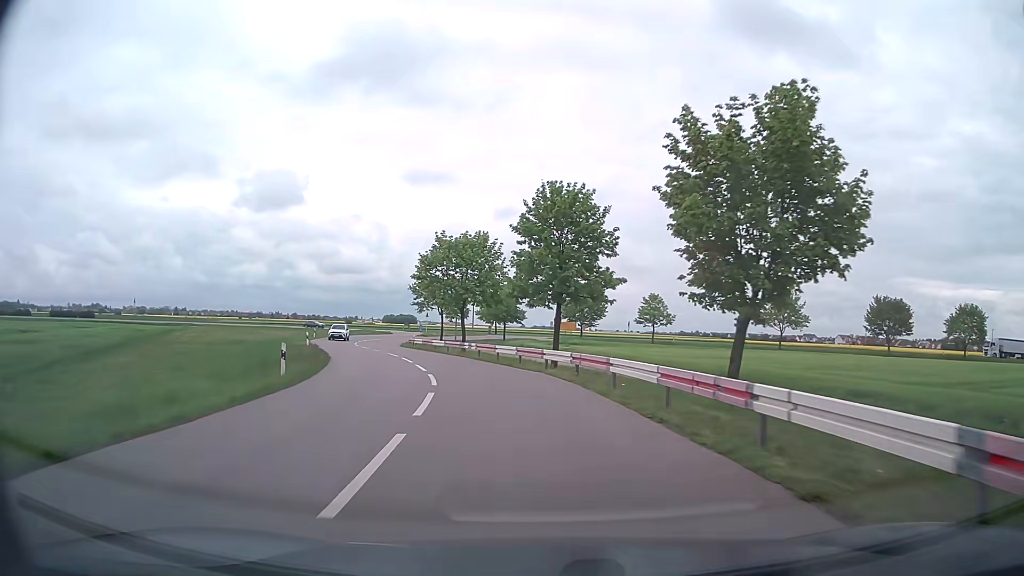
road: tertiary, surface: asphalt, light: Day
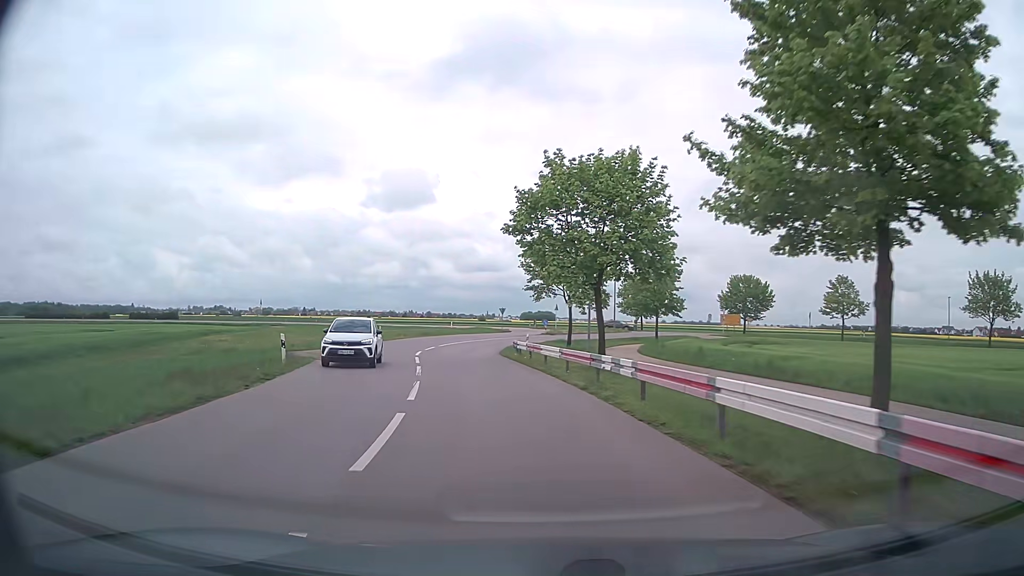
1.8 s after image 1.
(-2.5, +22.5) m; -12°
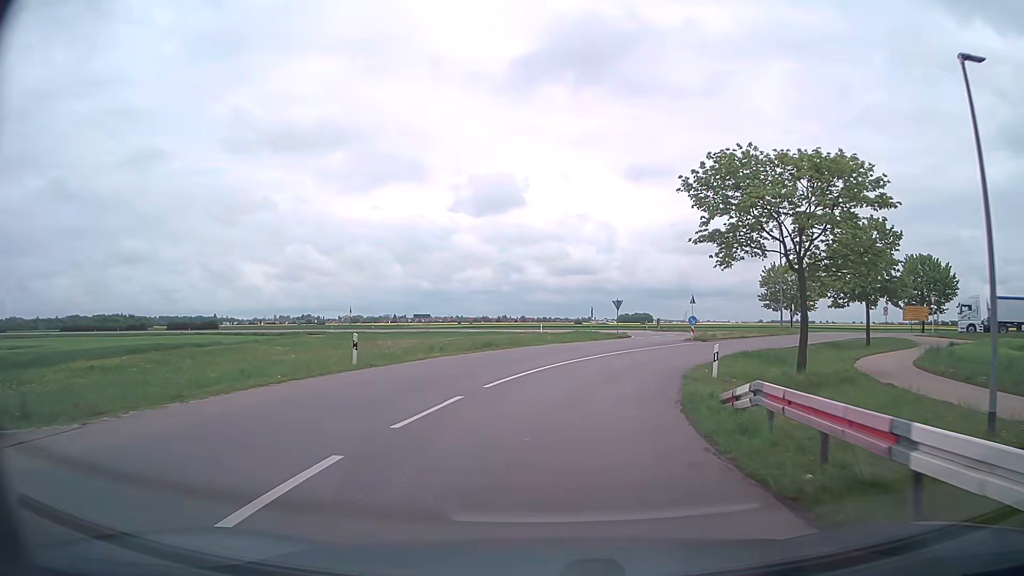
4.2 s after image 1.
(-3.1, +27.4) m; -9°
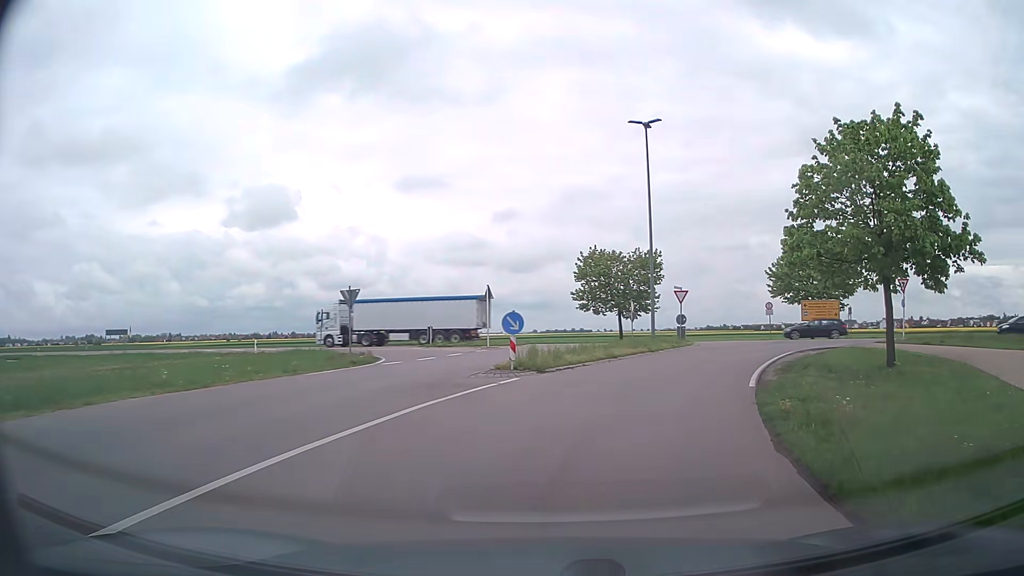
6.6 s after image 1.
(+3.7, +24.0) m; +20°
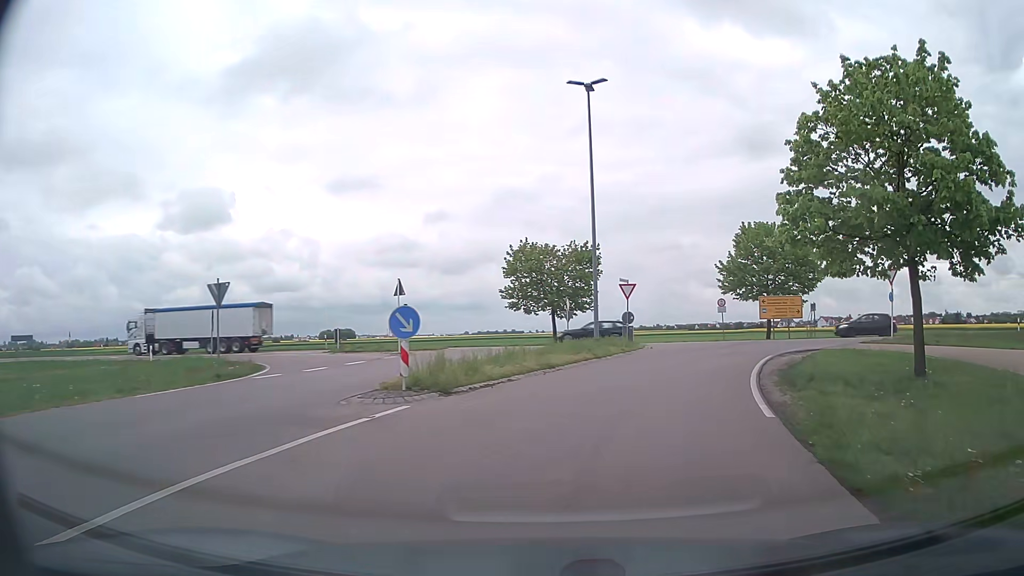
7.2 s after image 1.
(+0.3, +5.5) m; +6°
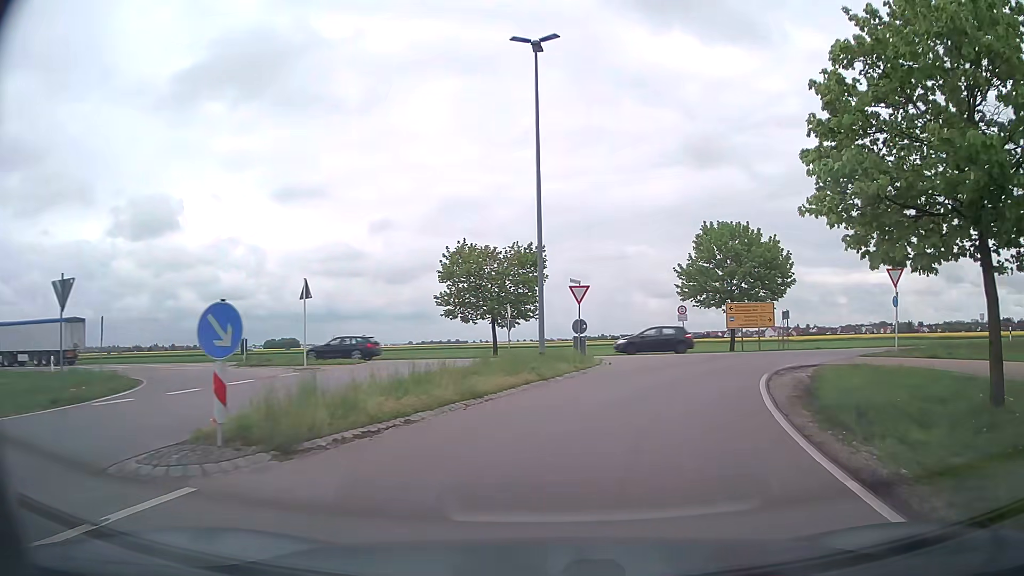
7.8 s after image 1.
(+0.2, +5.1) m; +4°
